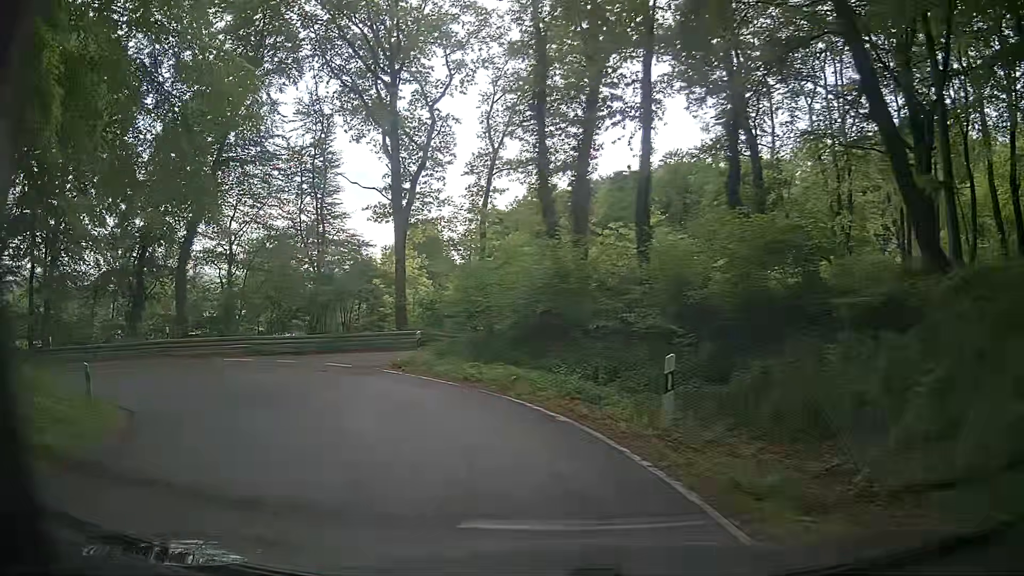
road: secondary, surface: asphalt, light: Day
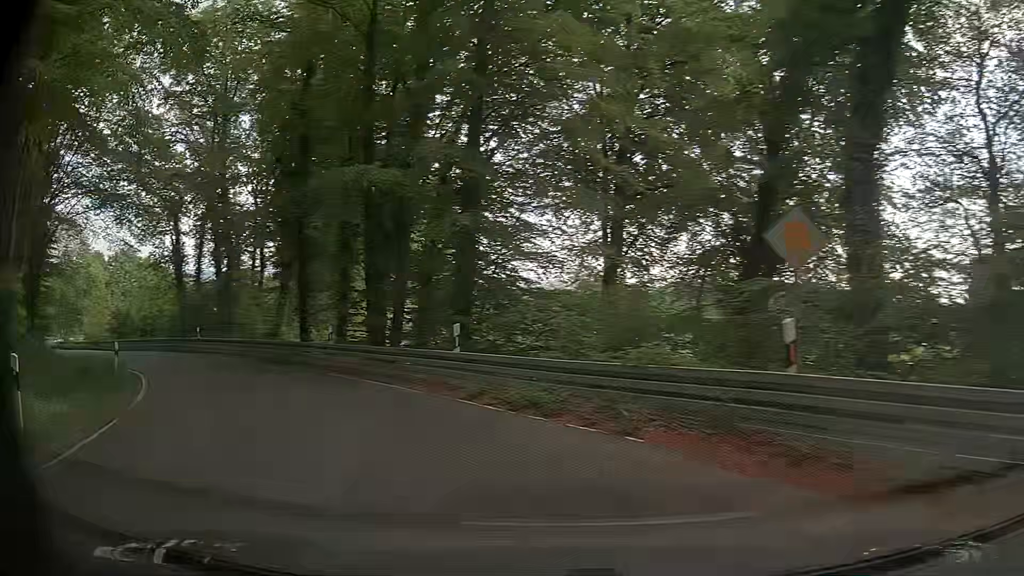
(-9.9, +21.7) m; -60°
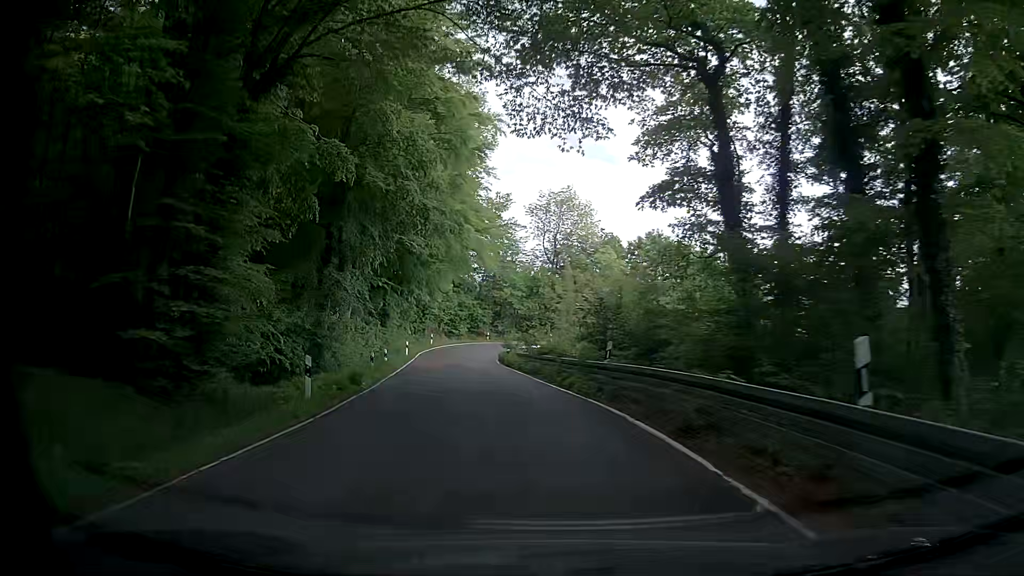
(-14.9, +27.1) m; -47°
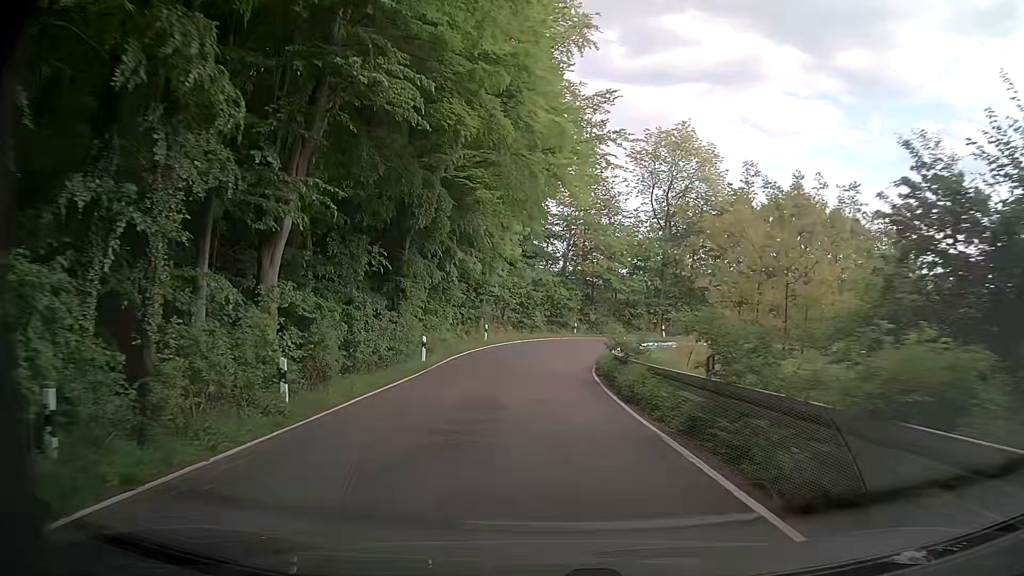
(-2.4, +22.9) m; -9°
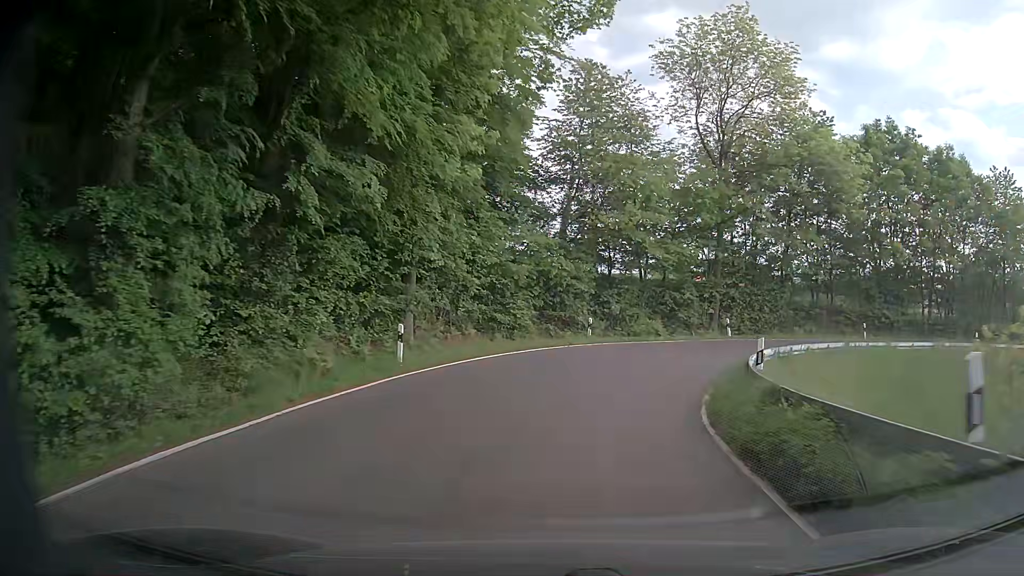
(-0.4, +22.2) m; -1°
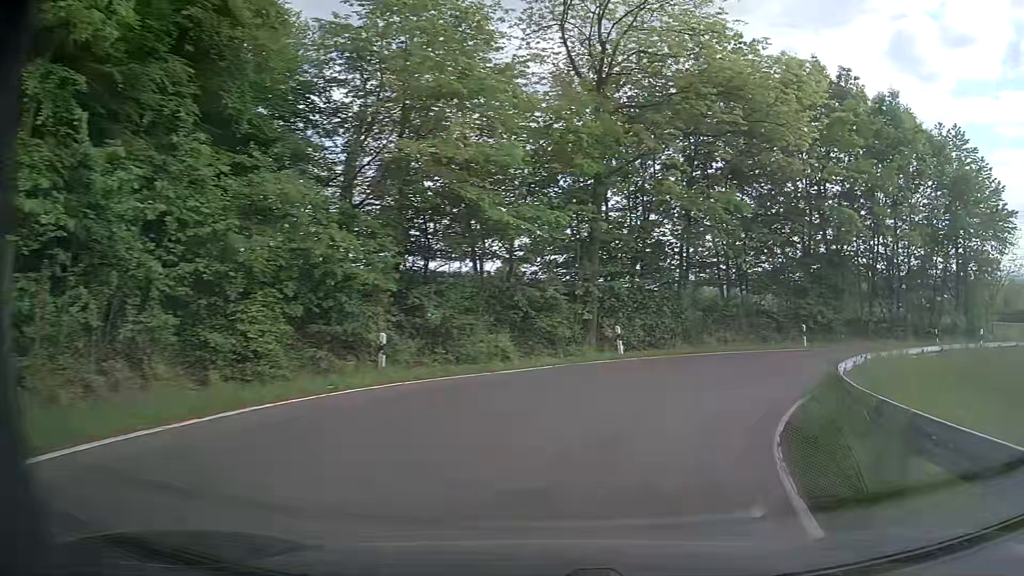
(+1.2, +13.2) m; +13°
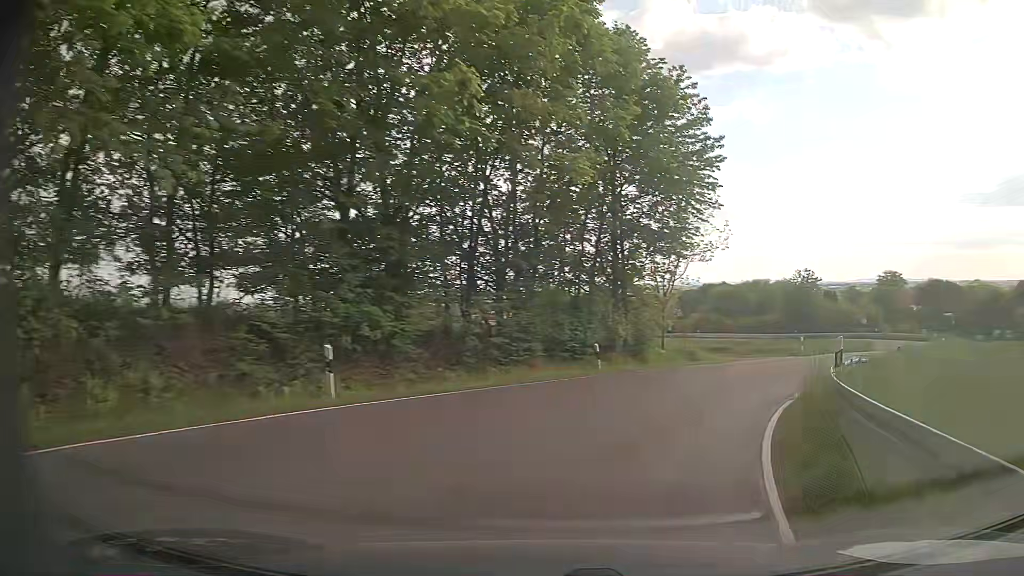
(+5.8, +16.9) m; +39°
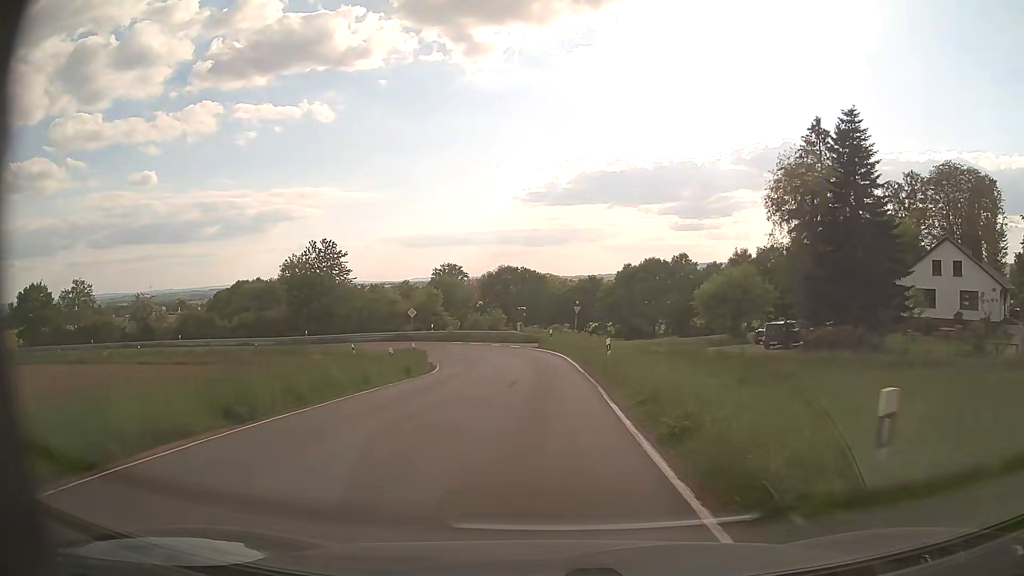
(+16.1, +31.0) m; +40°
(0, +10) (0, +20) (-1, +30) (-3, +40) (-7, +48) (-14, +55) (-23, +61) (-32, +65) (-42, +68) (-51, +71) m
